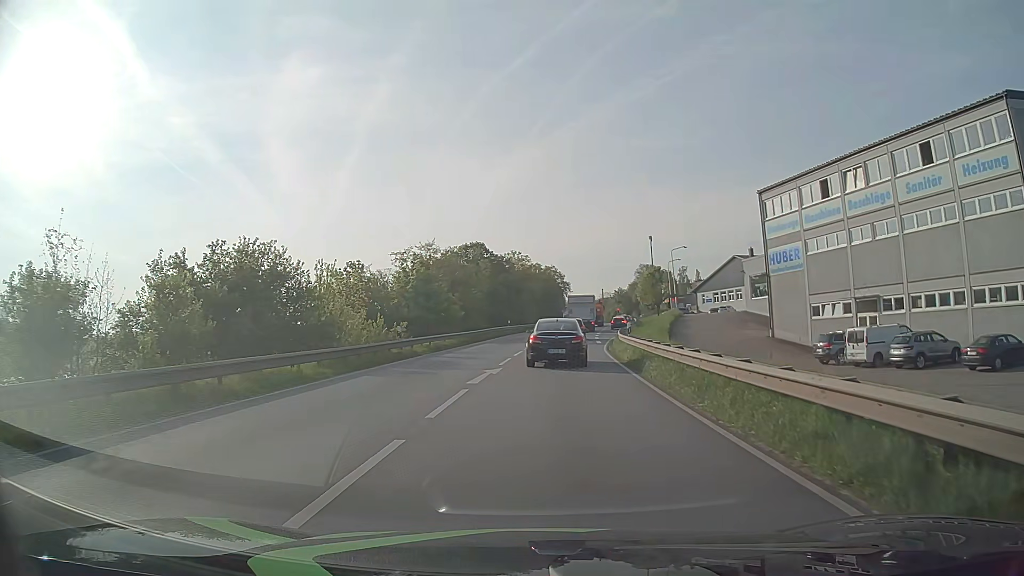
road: primary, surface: asphalt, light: Day
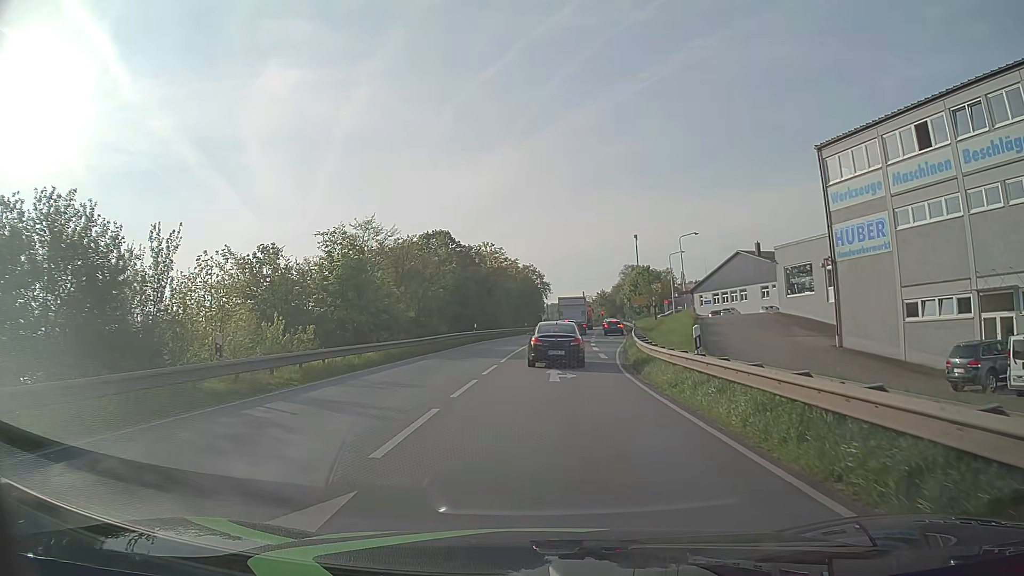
(+0.3, +14.8) m; +2°
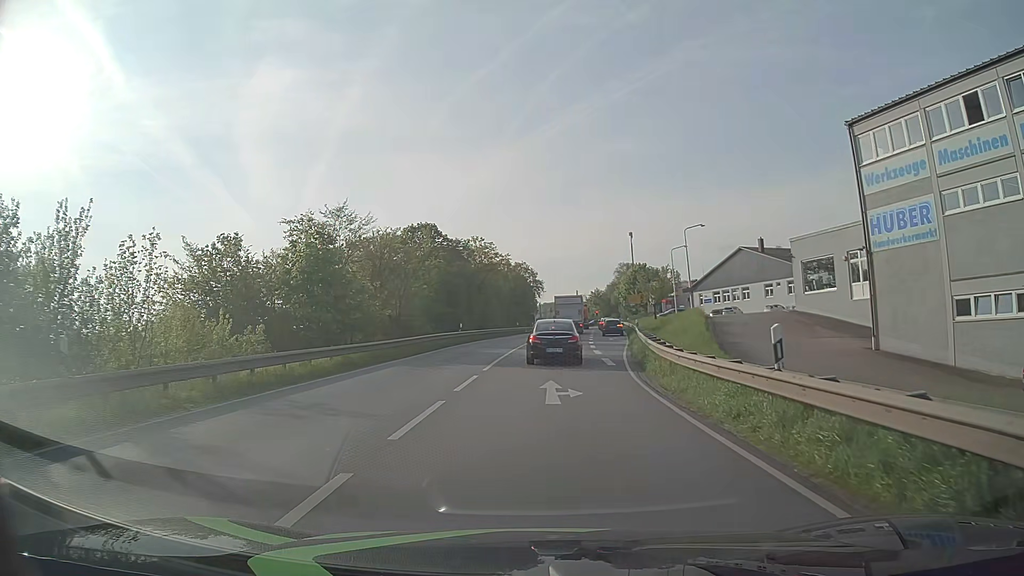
(0.0, +4.9) m; +1°
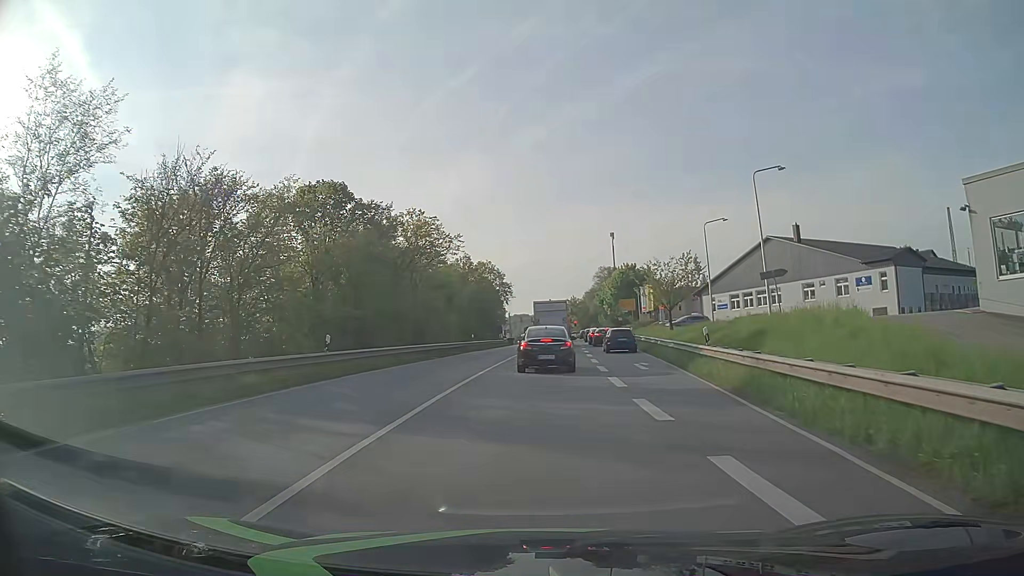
(+0.5, +24.4) m; +2°
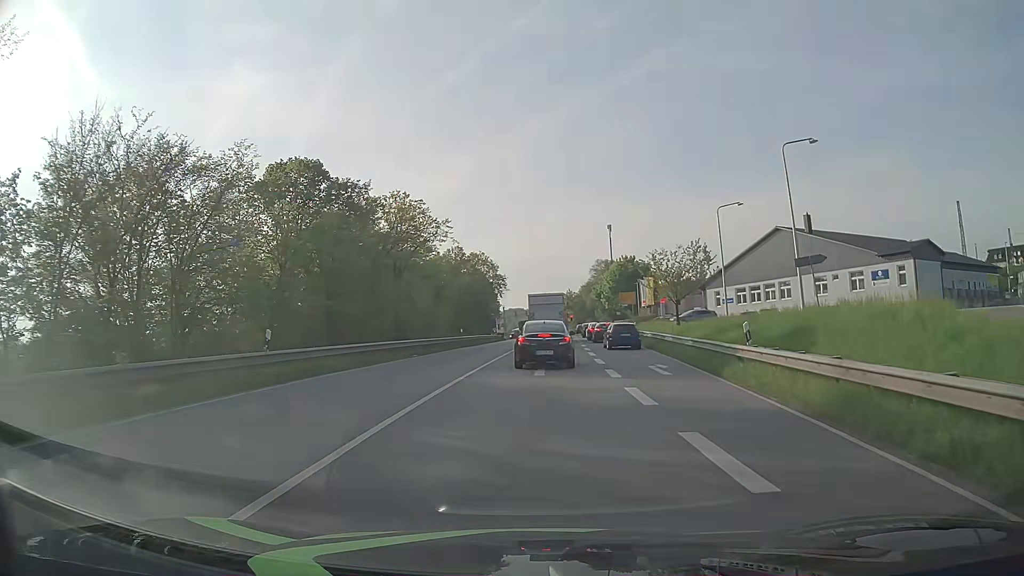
(0.0, +4.5) m; +1°
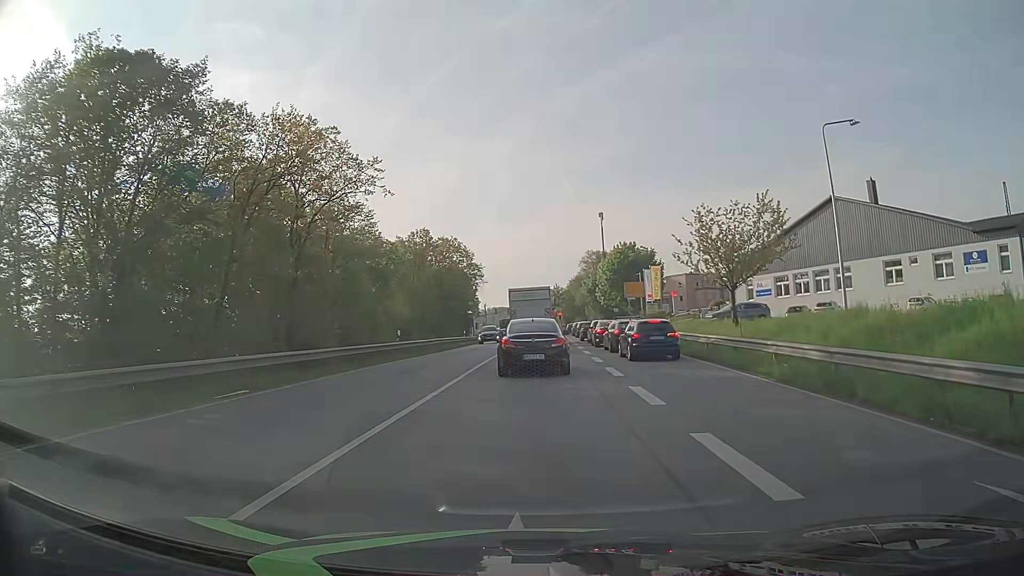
(+0.1, +18.0) m; 0°
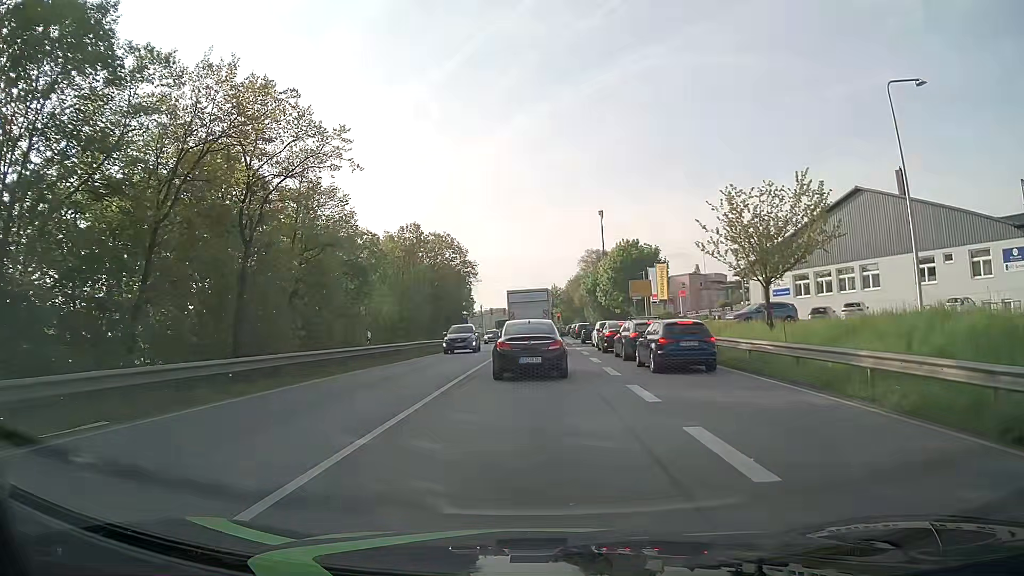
(+0.1, +5.3) m; +1°
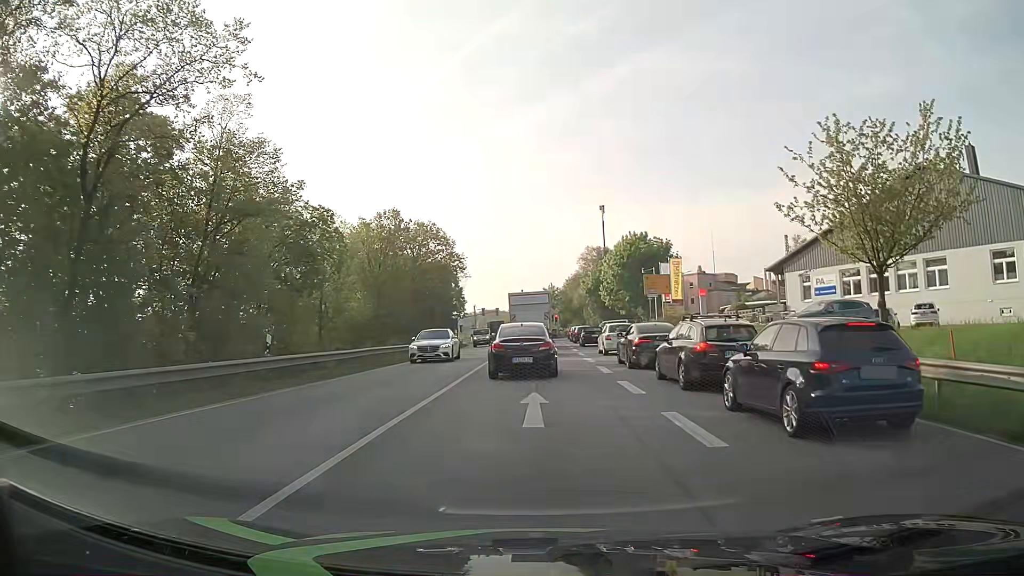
(-0.1, +10.3) m; 0°
